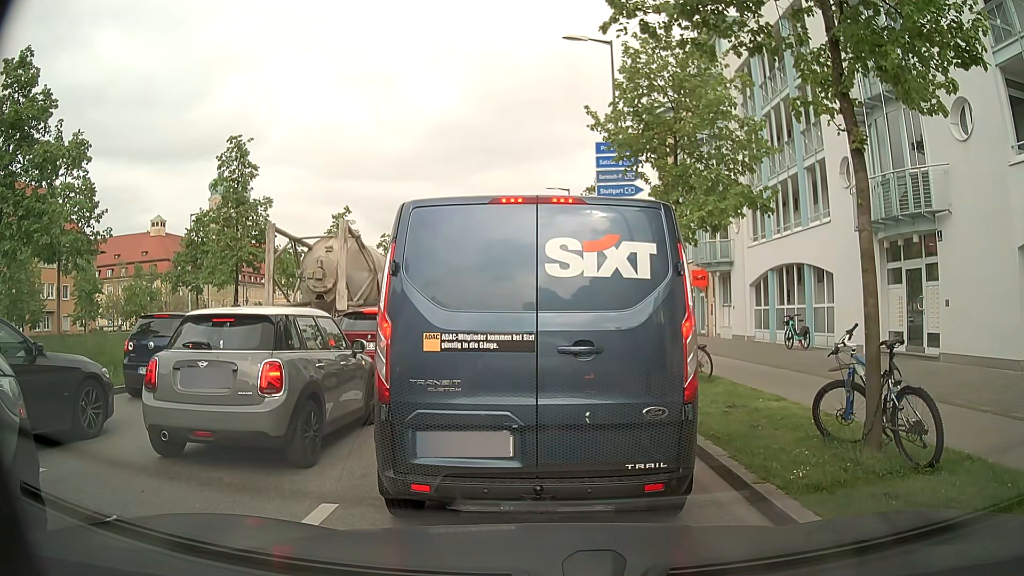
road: secondary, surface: asphalt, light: Day
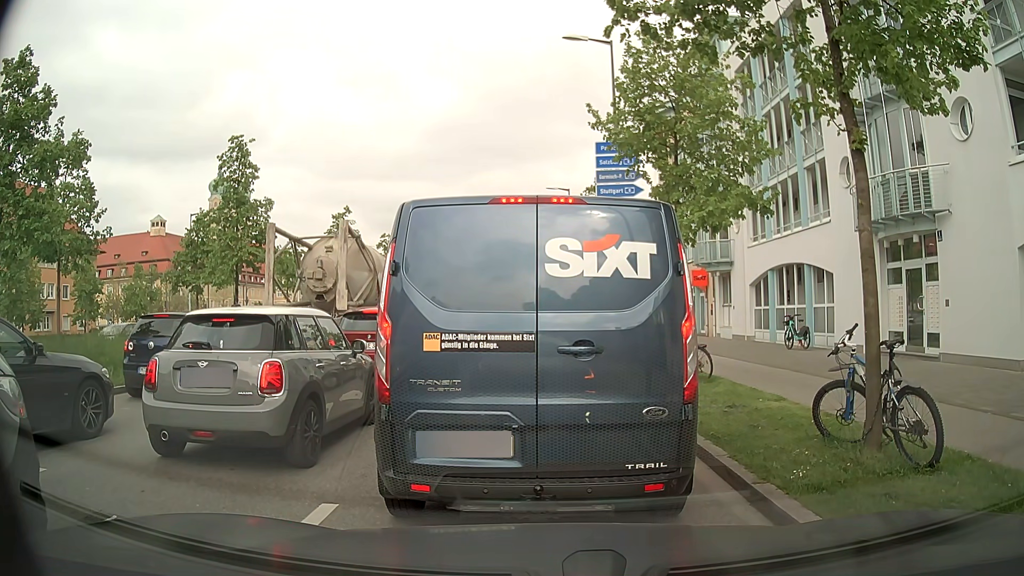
(0.0, 0.0) m; 0°
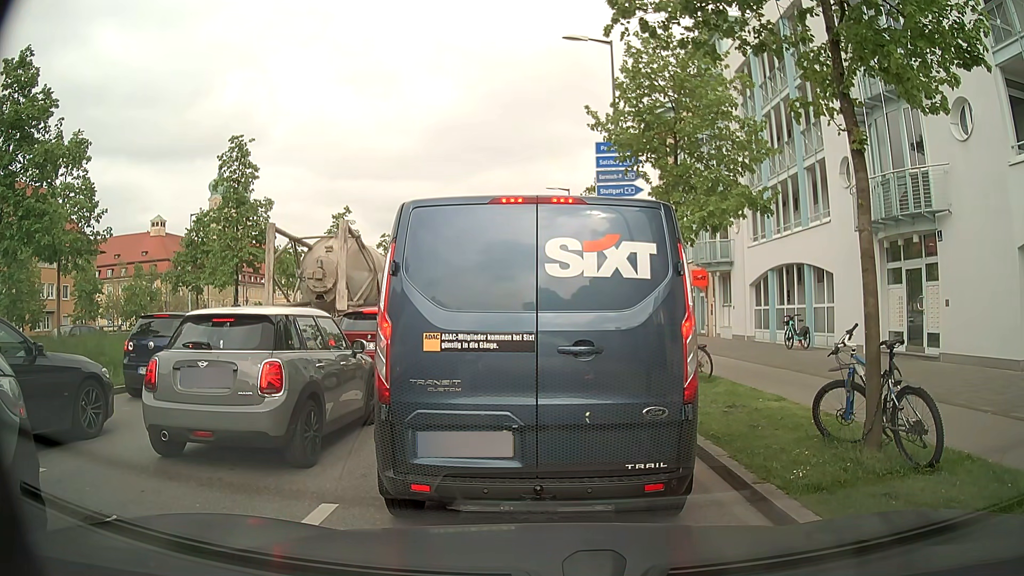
(0.0, 0.0) m; 0°
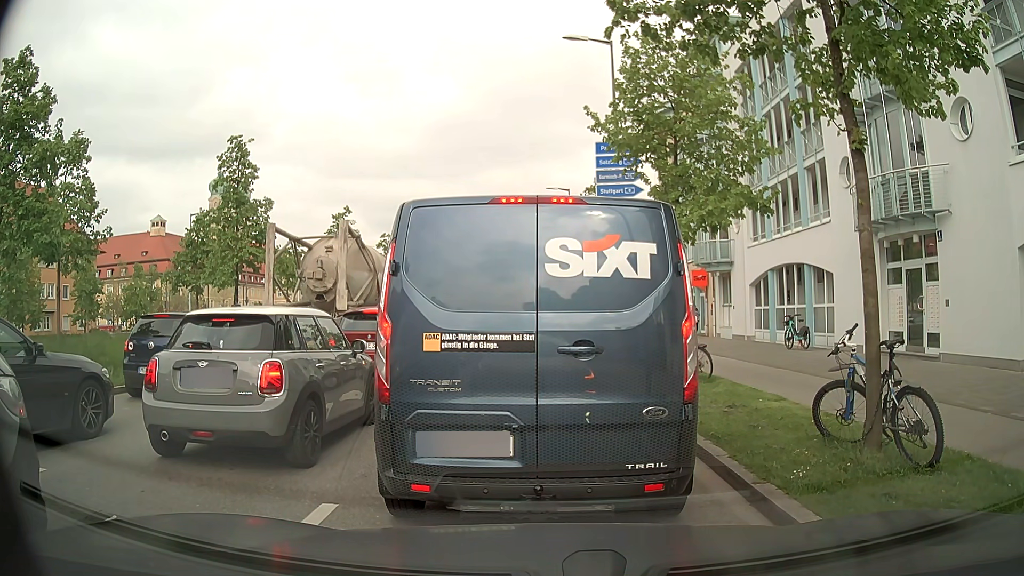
(0.0, 0.0) m; 0°
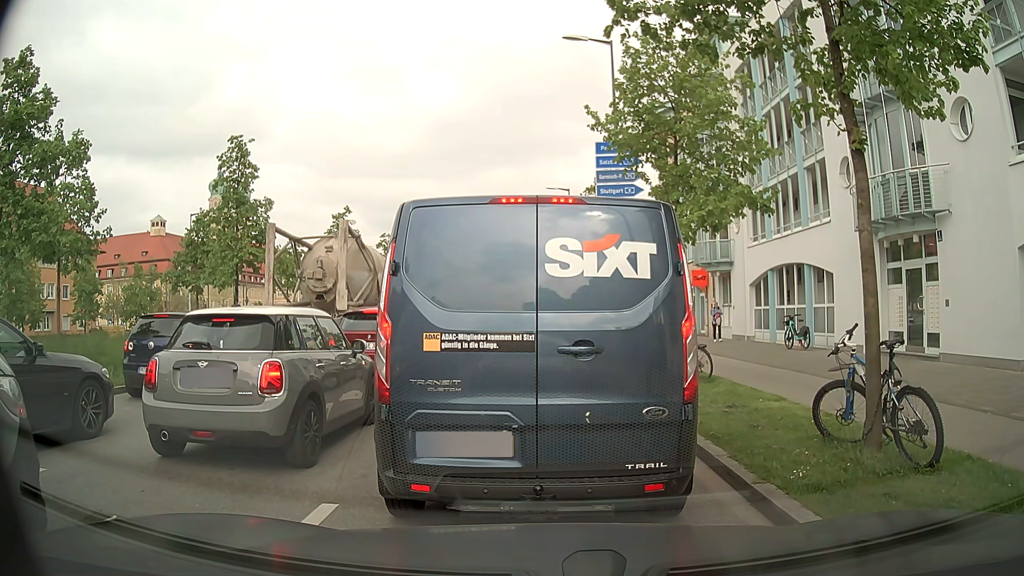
(0.0, 0.0) m; 0°
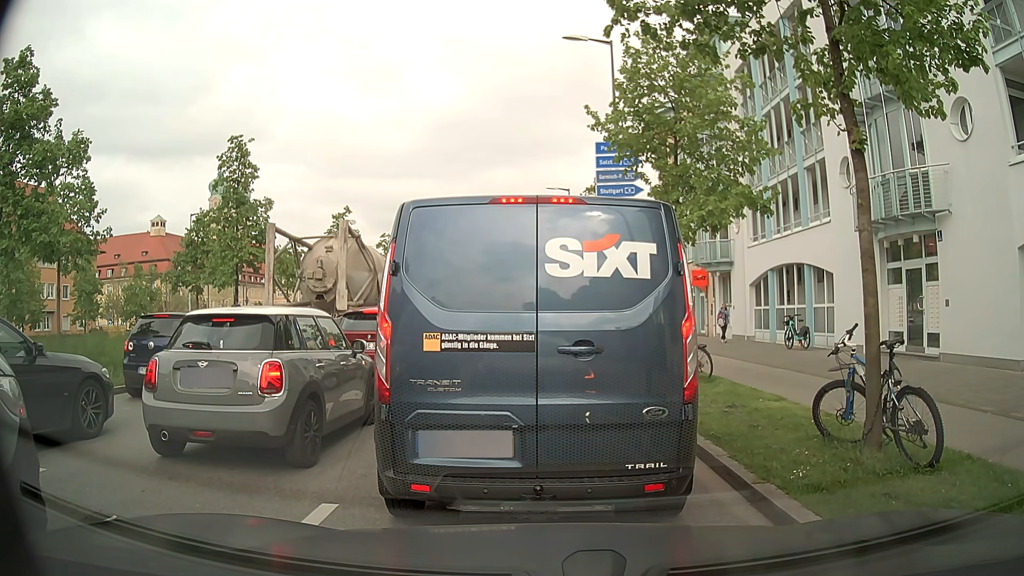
(0.0, 0.0) m; 0°
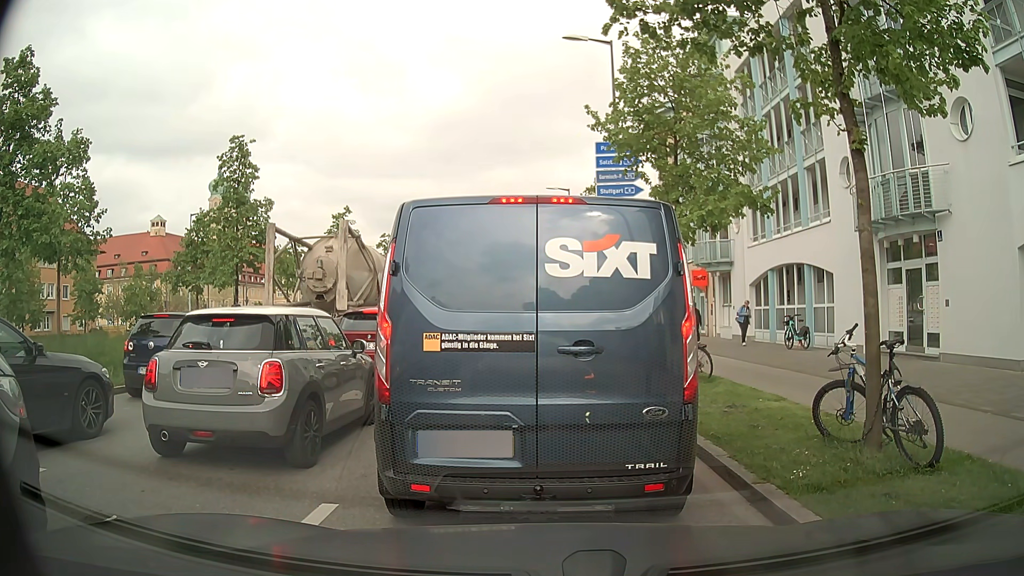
(0.0, 0.0) m; 0°
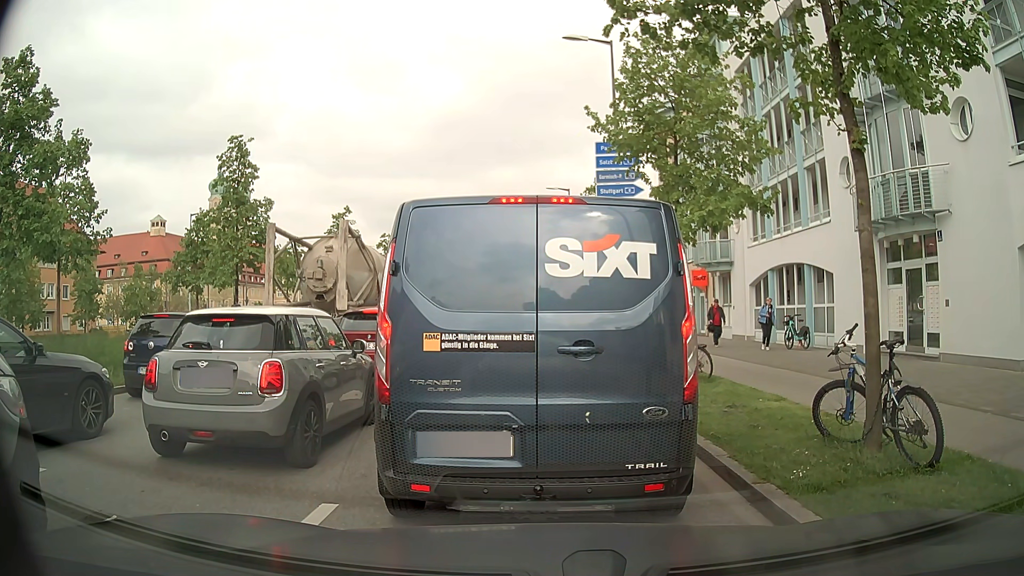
(0.0, 0.0) m; 0°
